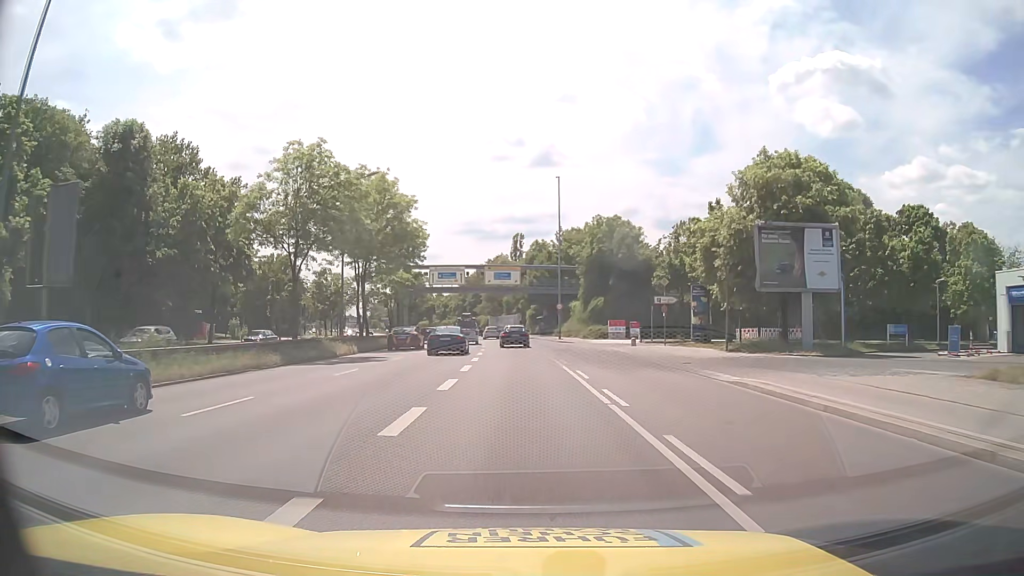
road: trunk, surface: asphalt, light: Day
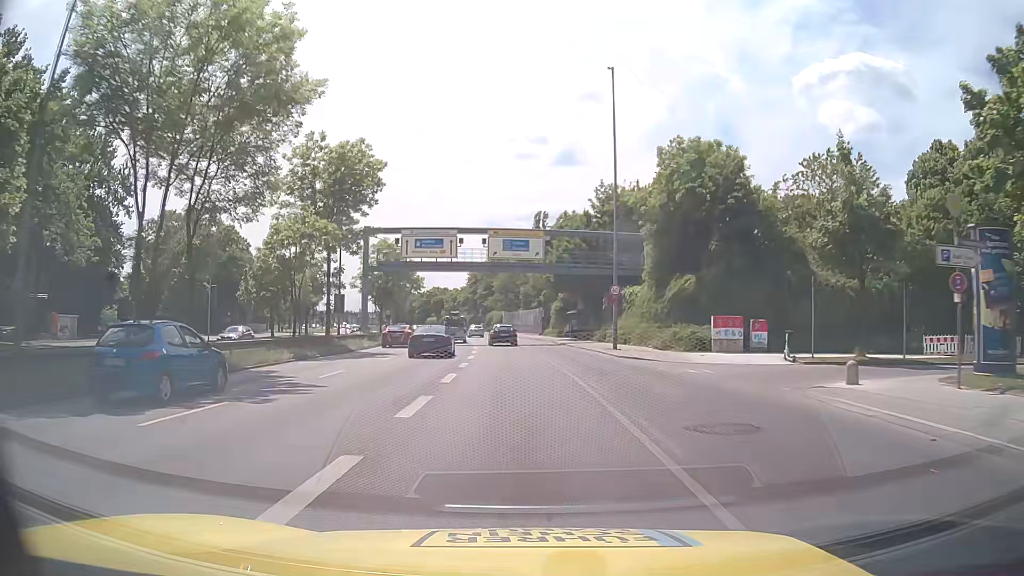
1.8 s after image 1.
(-0.3, +28.5) m; -2°
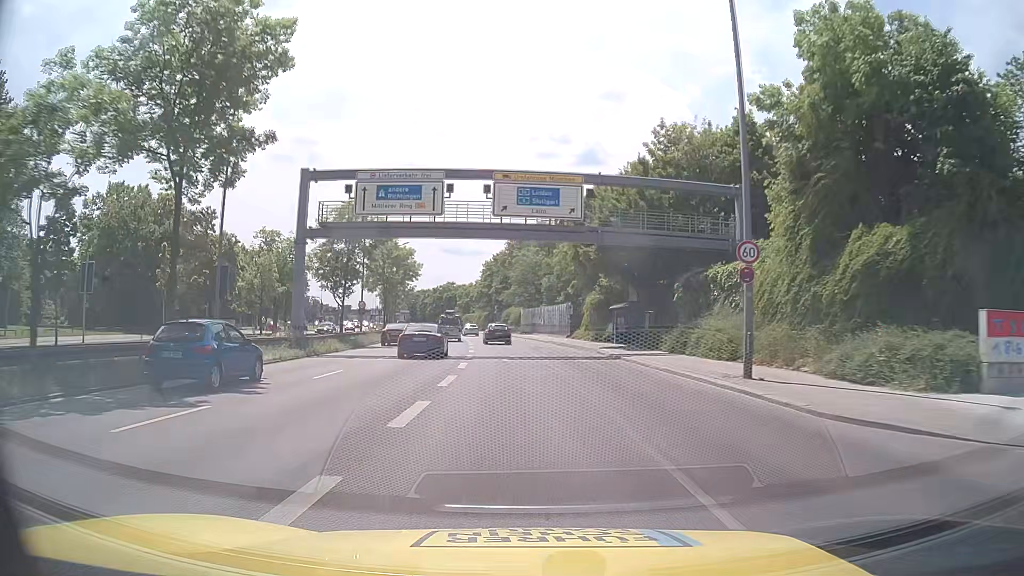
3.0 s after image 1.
(-0.2, +18.9) m; -2°
(0, +10) (0, +20) (-1, +30) (-2, +40) (-3, +50) (-3, +60) (-4, +70) (-5, +80) (-6, +90) (-8, +100) m
